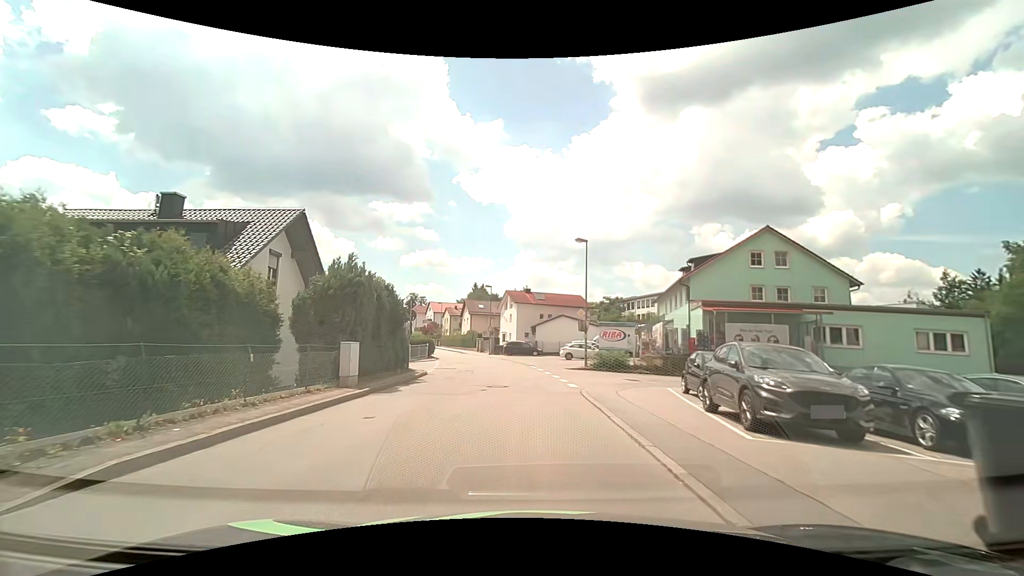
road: unclassified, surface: asphalt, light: Day
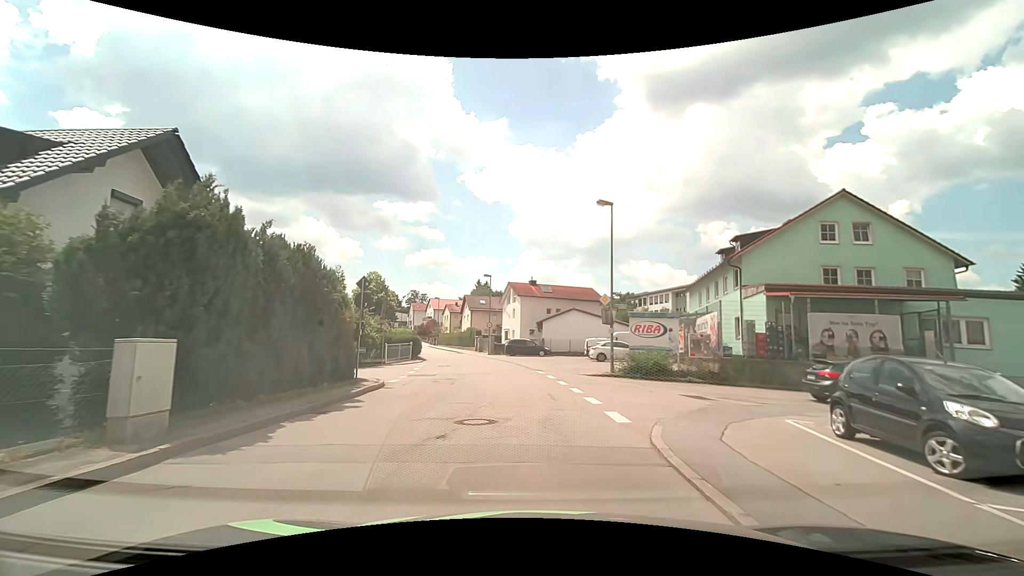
(0.0, +8.2) m; -1°
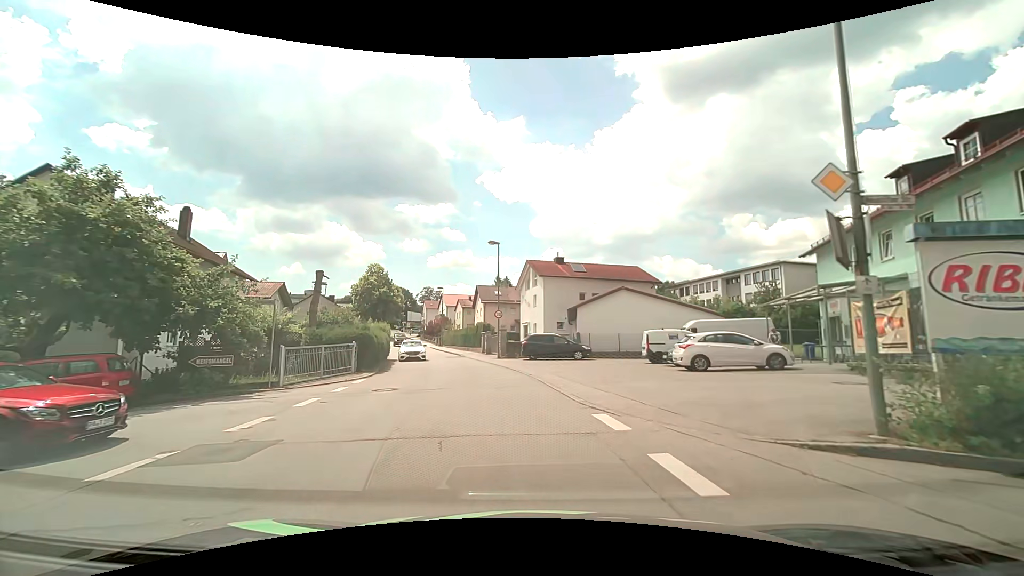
(-0.2, +16.4) m; -2°
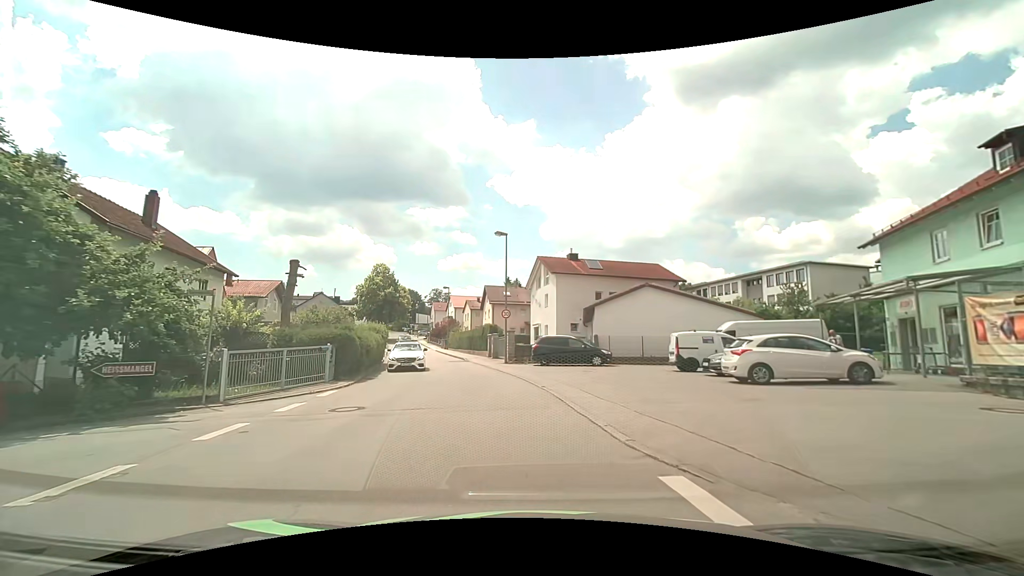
(-0.1, +3.8) m; -2°
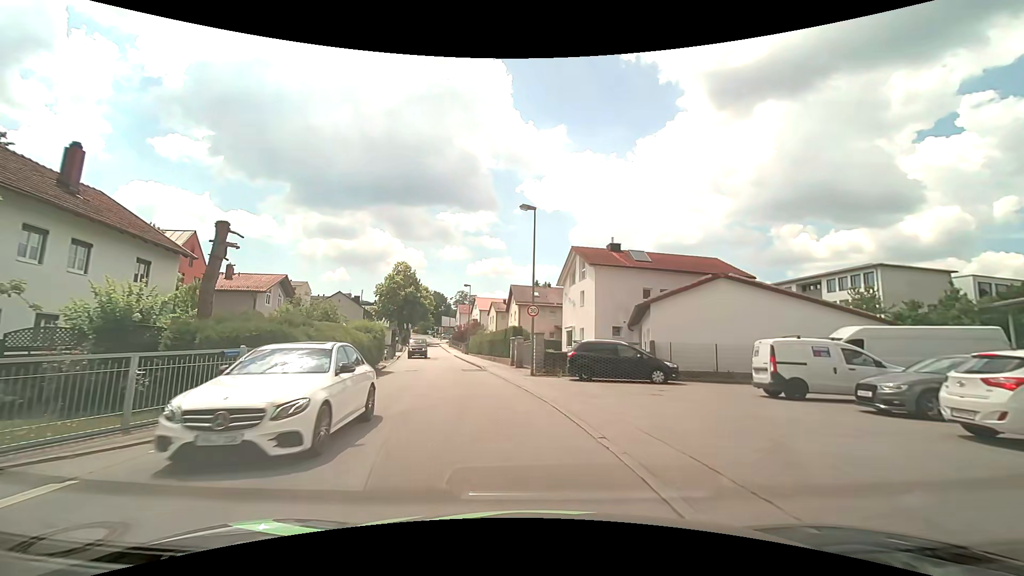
(-0.2, +7.1) m; -2°
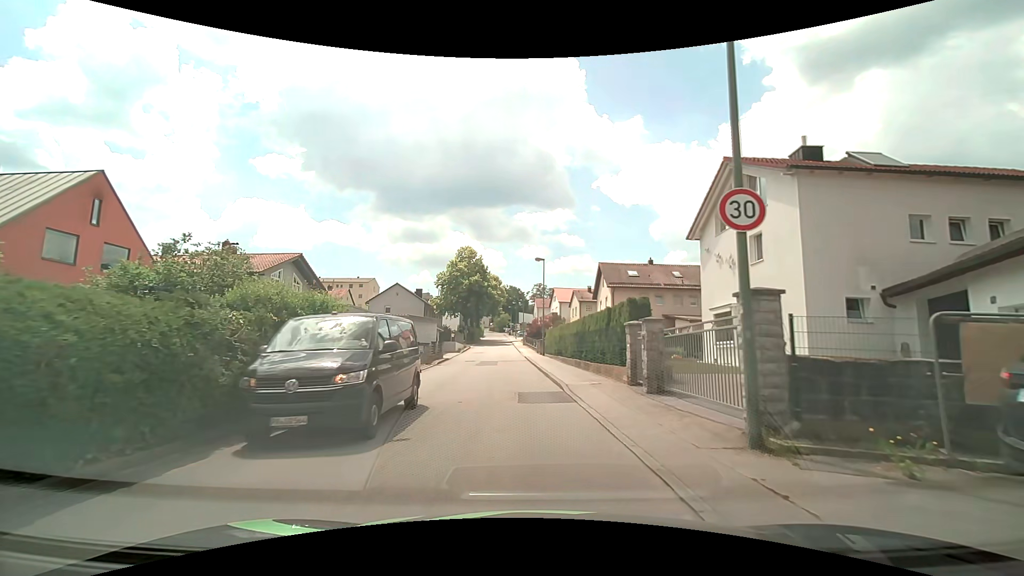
(-1.5, +16.8) m; -10°
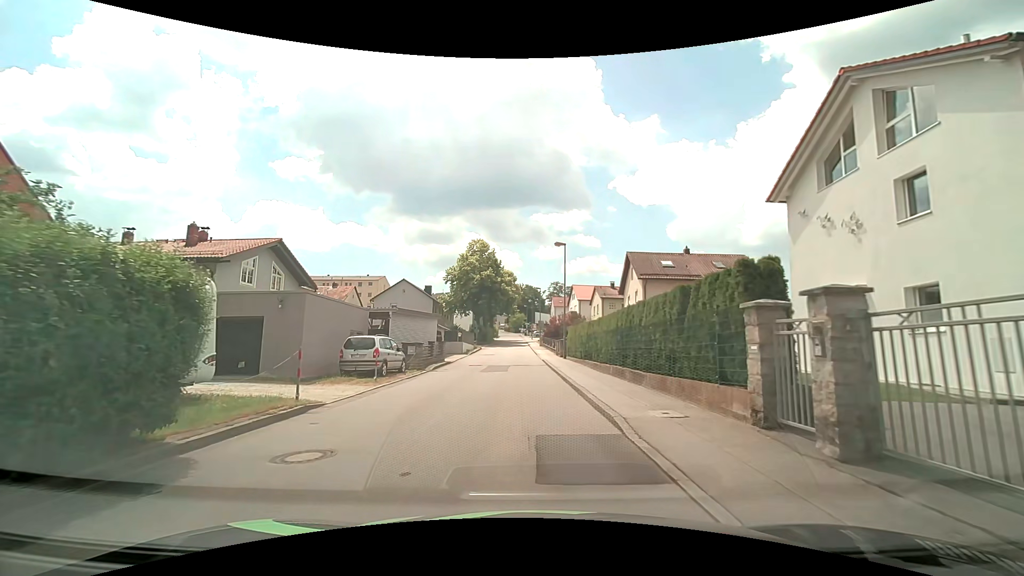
(-0.1, +6.7) m; -1°
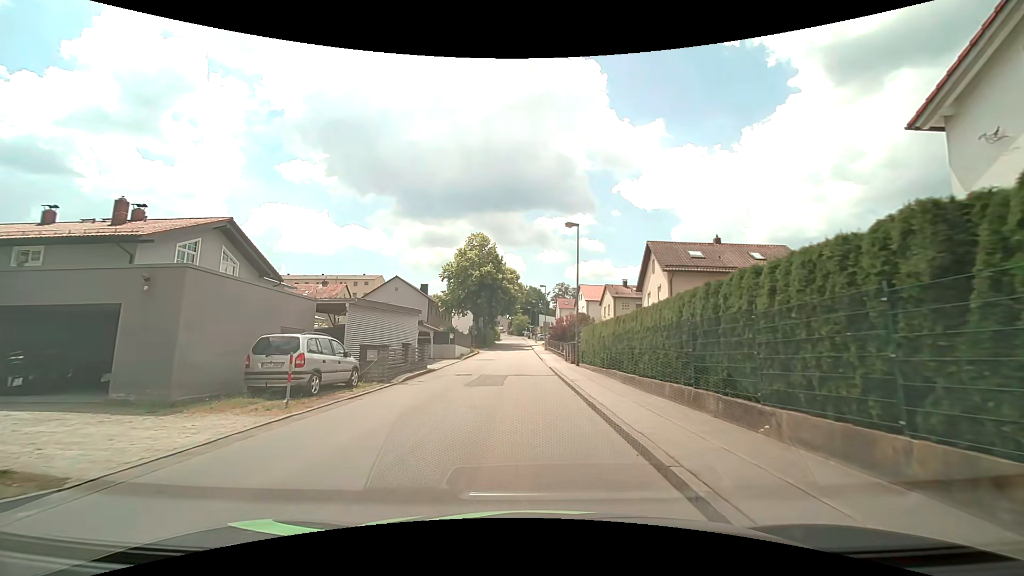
(-0.1, +6.7) m; 0°
(0, +10) (0, +20) (0, +30) (-1, +40) (-1, +50) (-3, +60) (-11, +64) (-21, +65) (-31, +65) (-41, +66) m
